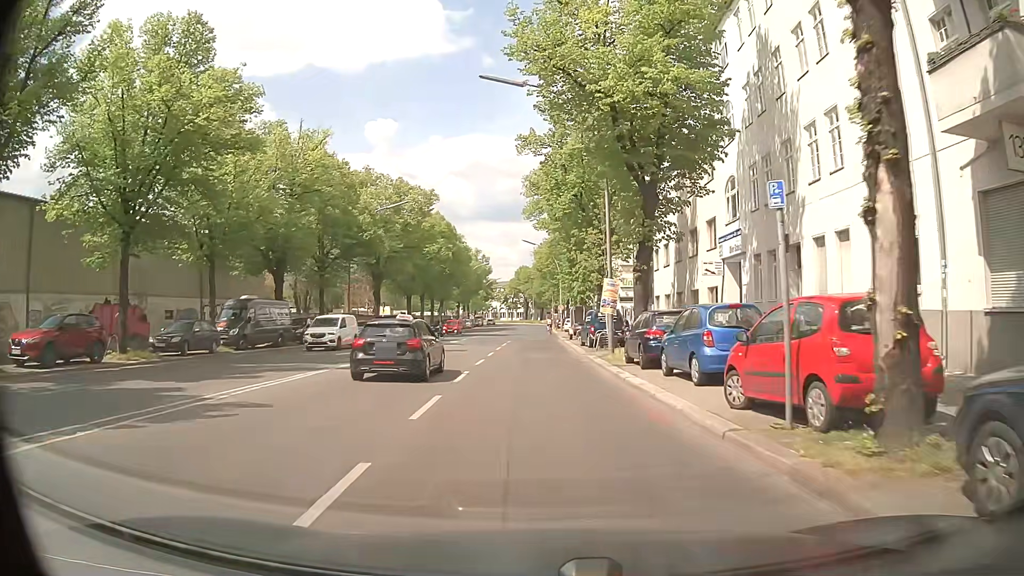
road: tertiary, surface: asphalt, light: Day
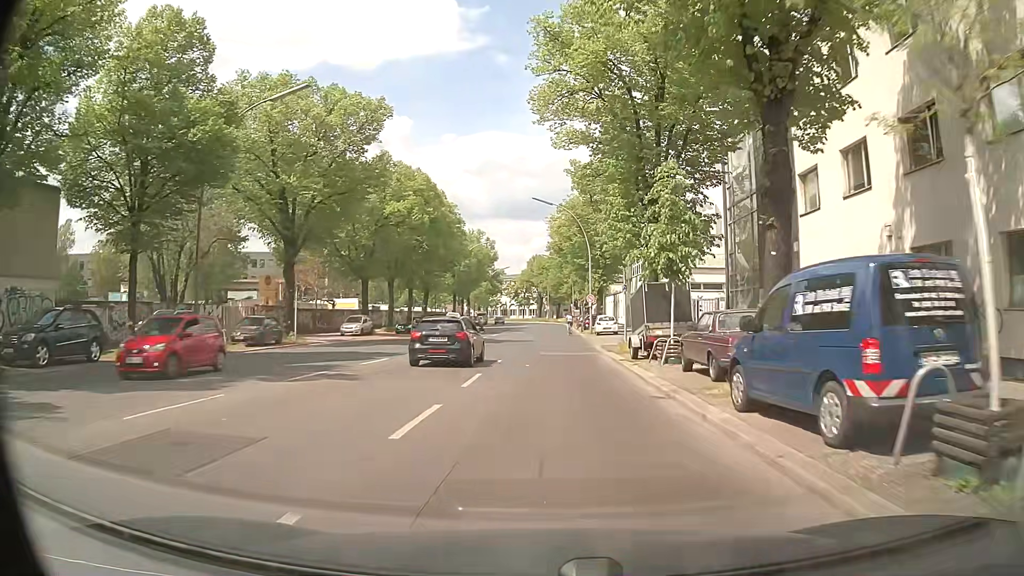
(-0.2, +26.3) m; -1°
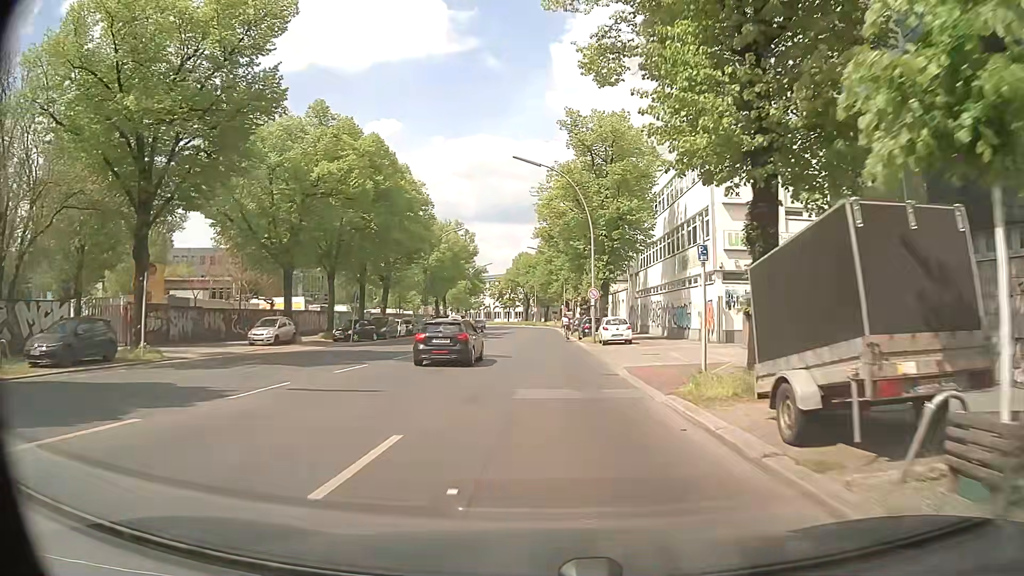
(+0.1, +14.5) m; +1°
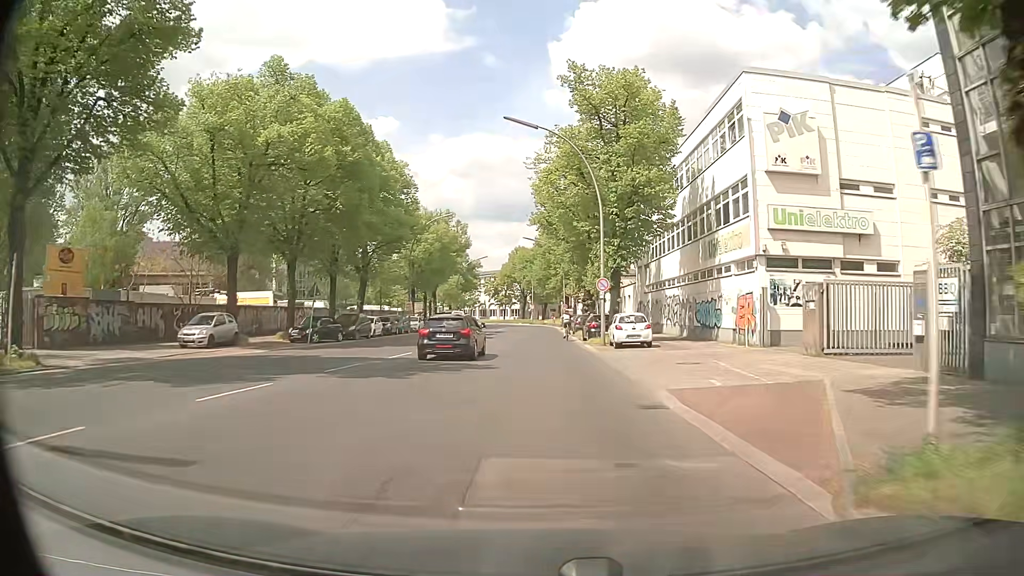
(0.0, +7.4) m; -1°
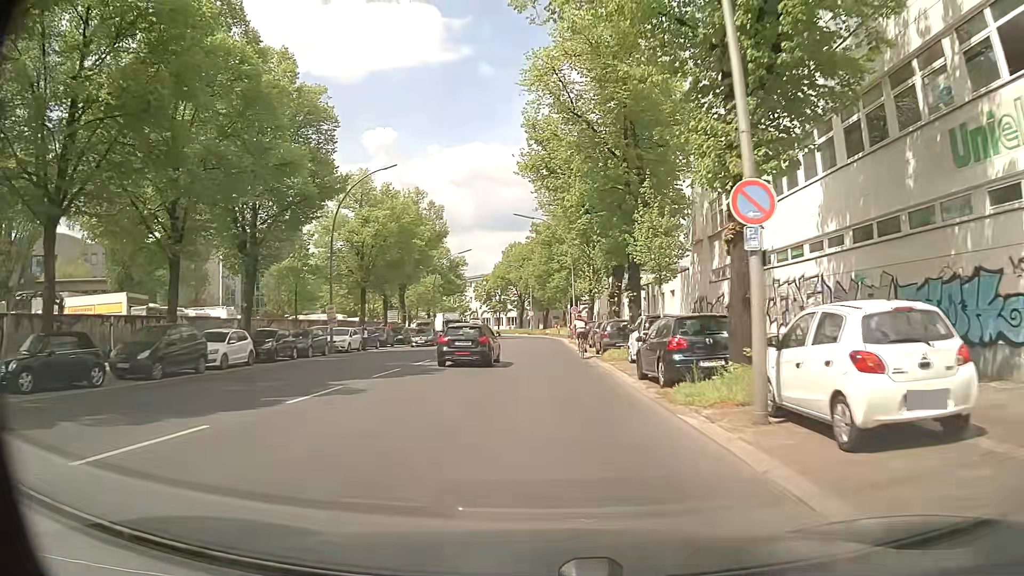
(+0.2, +22.4) m; 0°
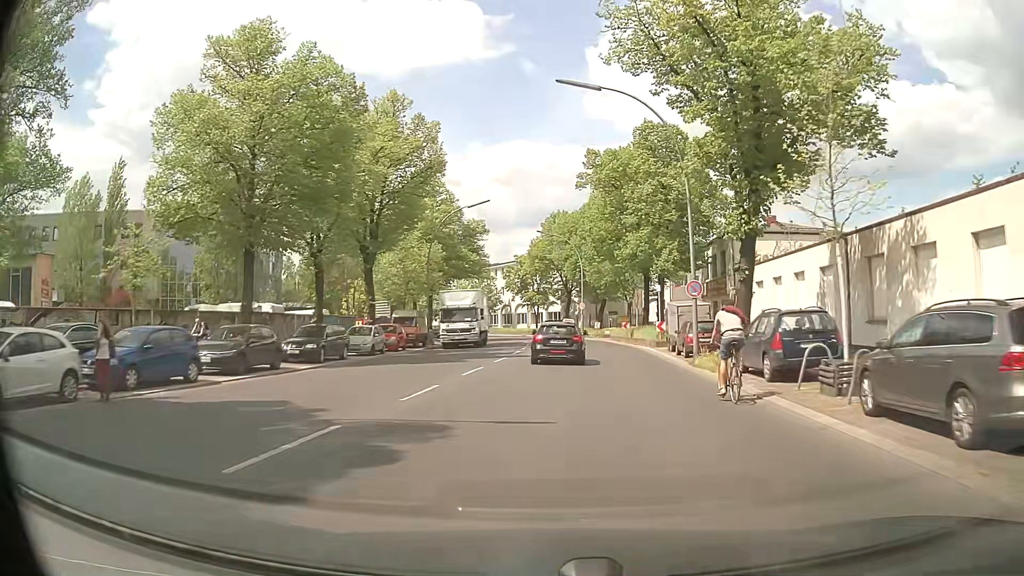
(-1.3, +30.2) m; -4°
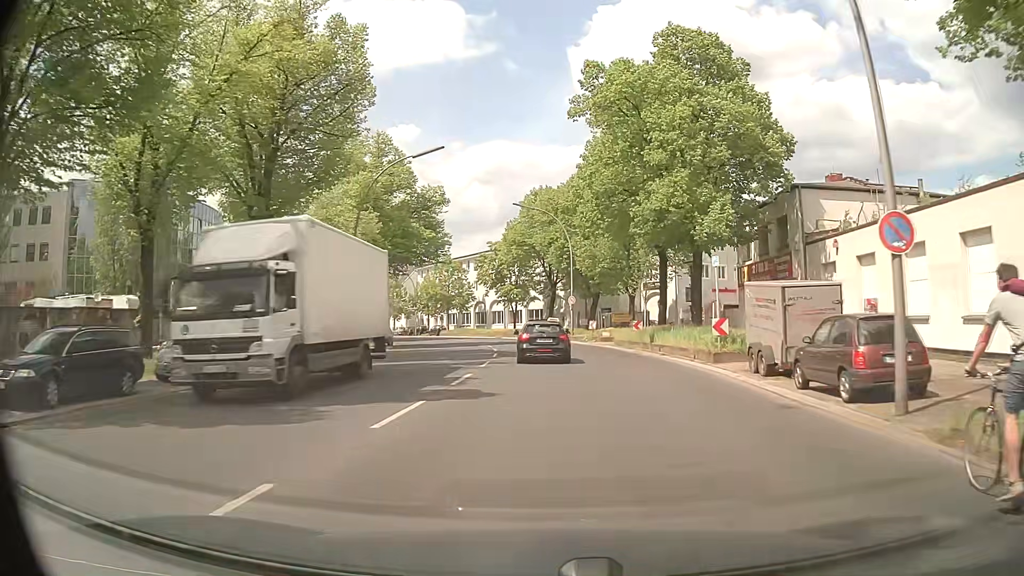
(+0.1, +15.2) m; +2°
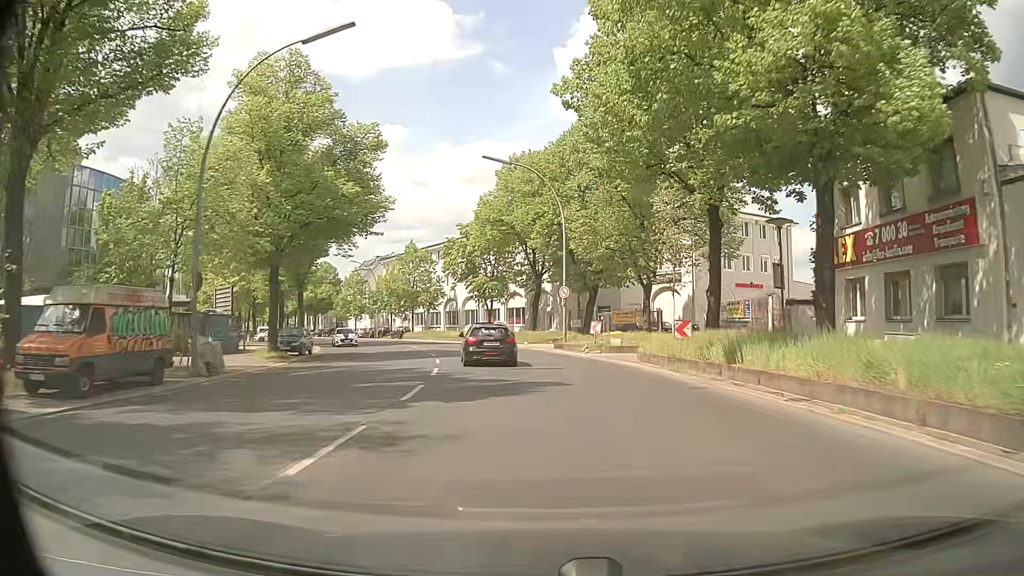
(+0.1, +15.3) m; +1°
(0, +10) (0, +20) (-1, +30) (-3, +40) (-6, +49) (-9, +59) (-14, +68) (-18, +77) (-23, +85) (-29, +94) m
